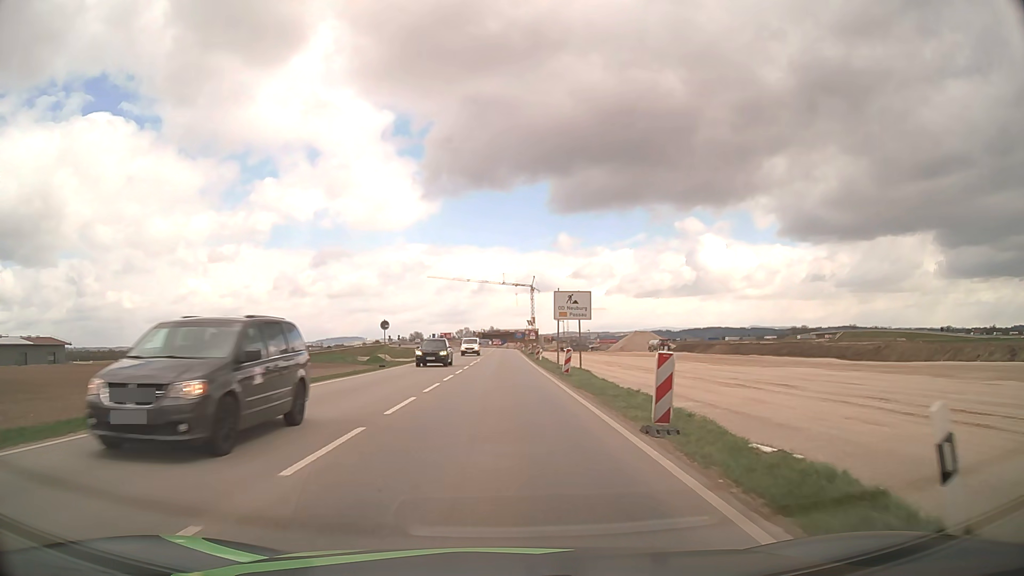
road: unclassified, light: Day
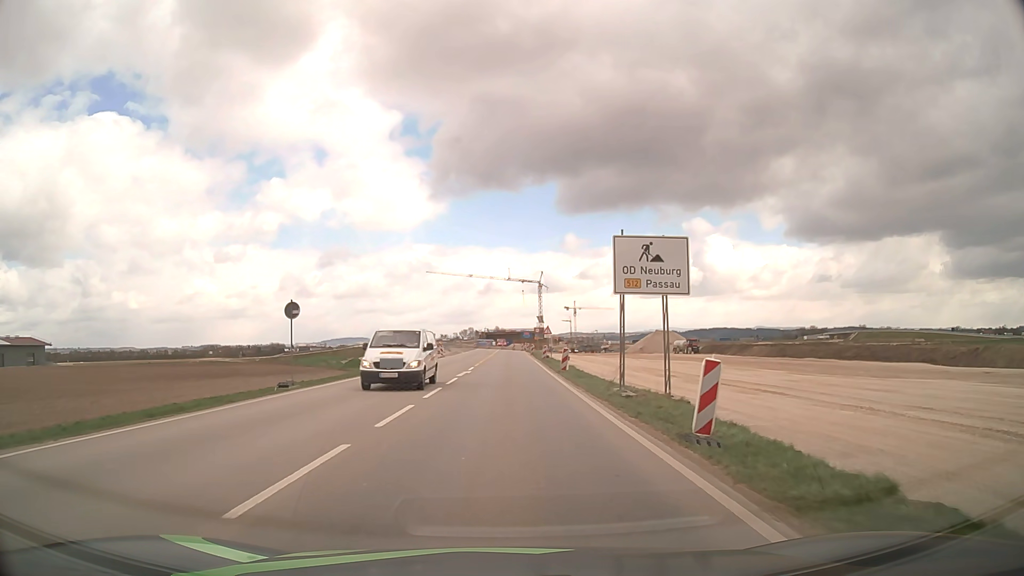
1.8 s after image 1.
(-0.1, +19.8) m; 0°
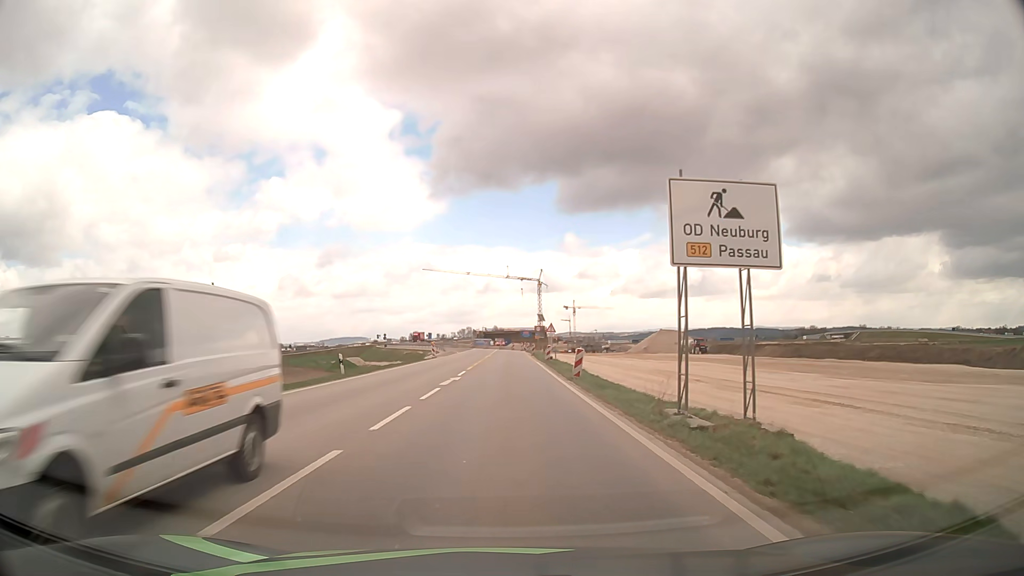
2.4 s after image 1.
(0.0, +6.6) m; 0°
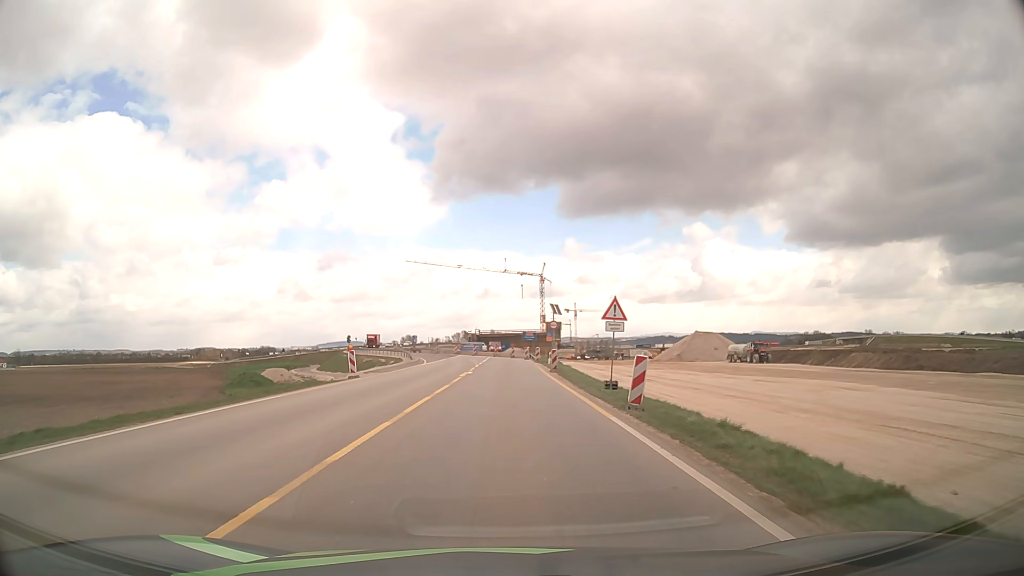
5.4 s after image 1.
(+0.1, +32.8) m; 0°
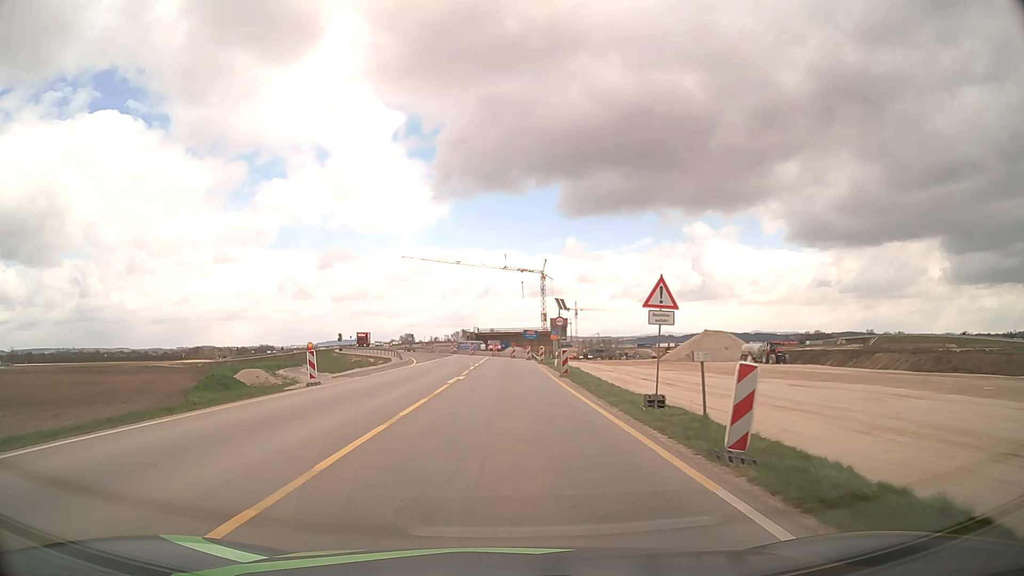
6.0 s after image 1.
(0.0, +6.5) m; 0°
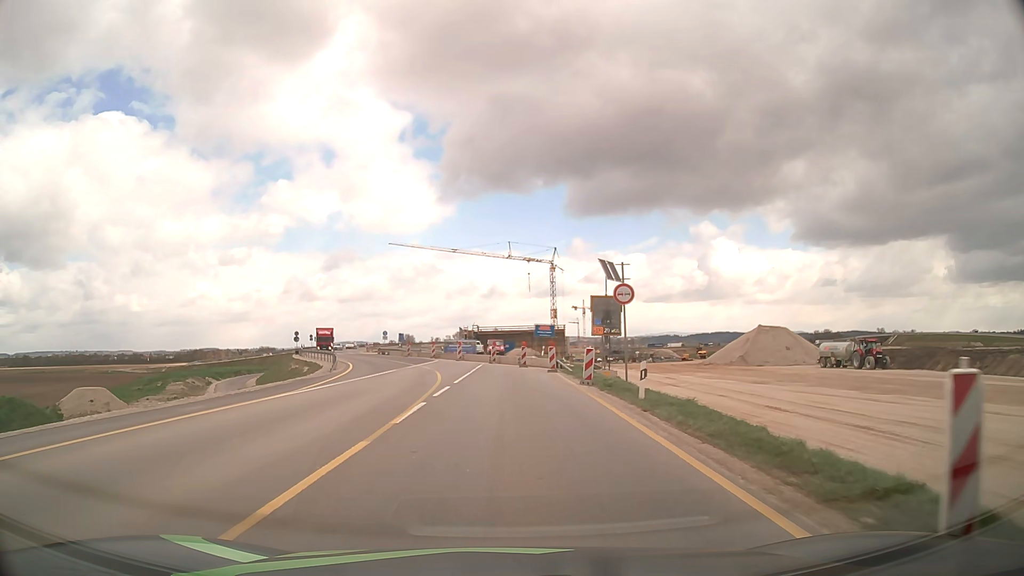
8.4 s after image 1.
(0.0, +25.9) m; 0°
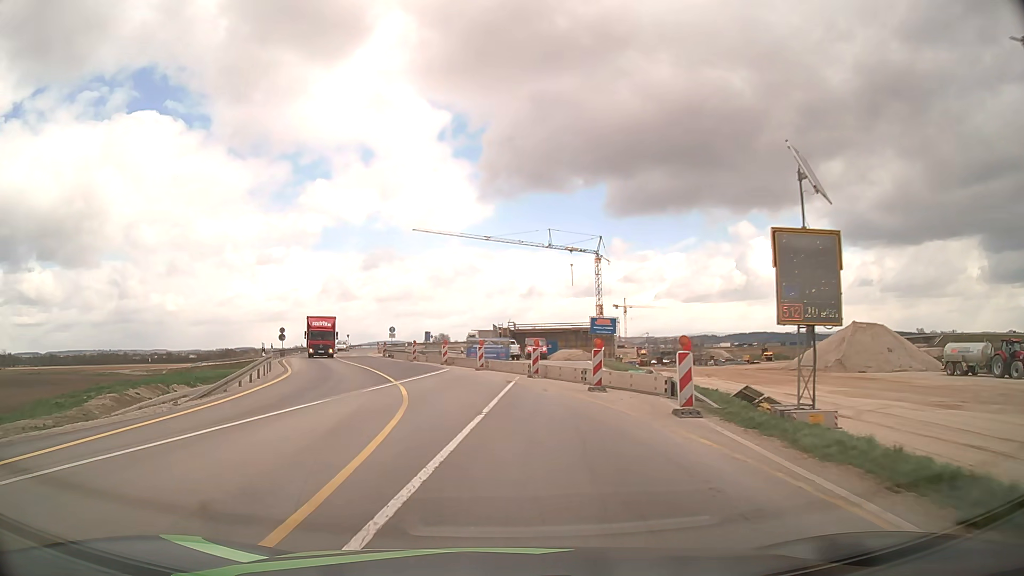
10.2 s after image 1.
(-0.4, +19.2) m; -3°
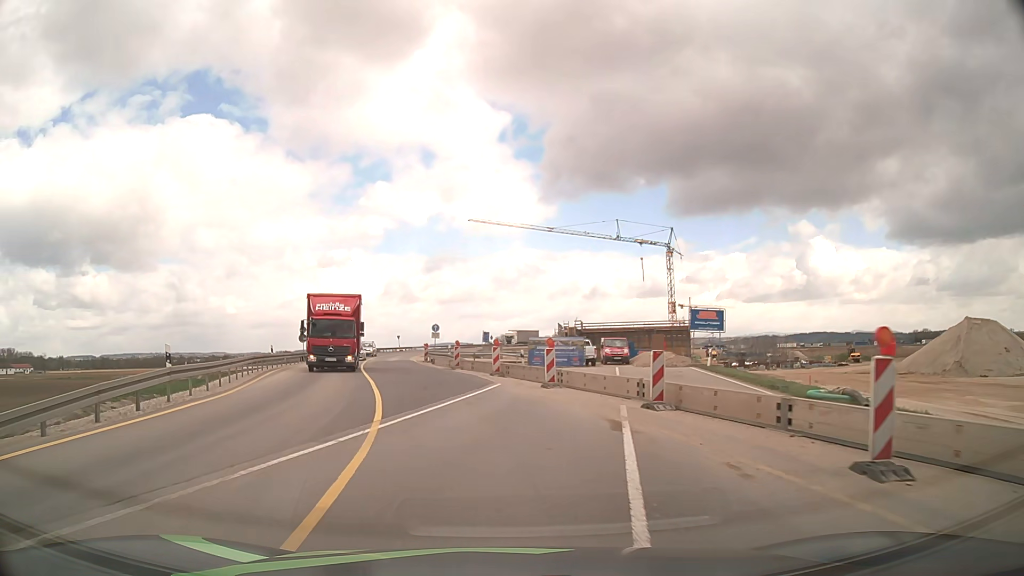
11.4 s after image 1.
(-0.5, +12.6) m; -5°
(0, +10) (-2, +20) (-4, +30) (-6, +39) (-8, +49) (-10, +59) (-11, +69) (-12, +79) (-12, +89) (-12, +99) m
